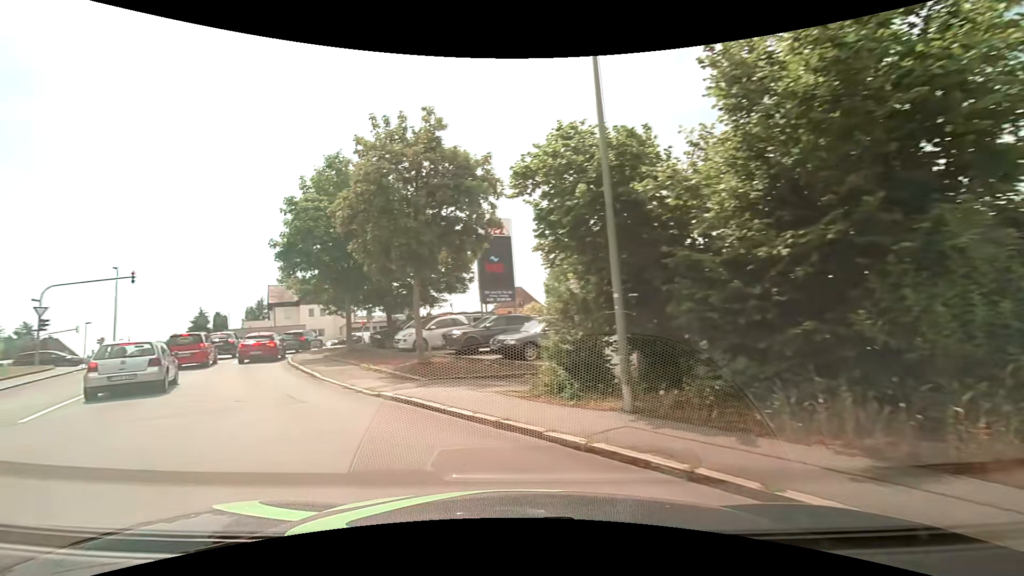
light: Day
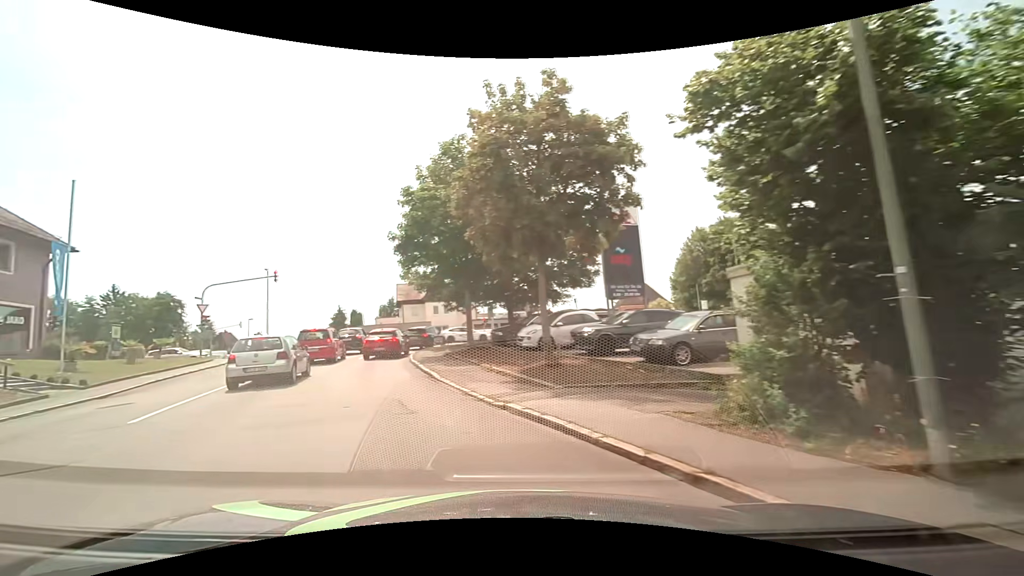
(-0.4, +2.7) m; -15°
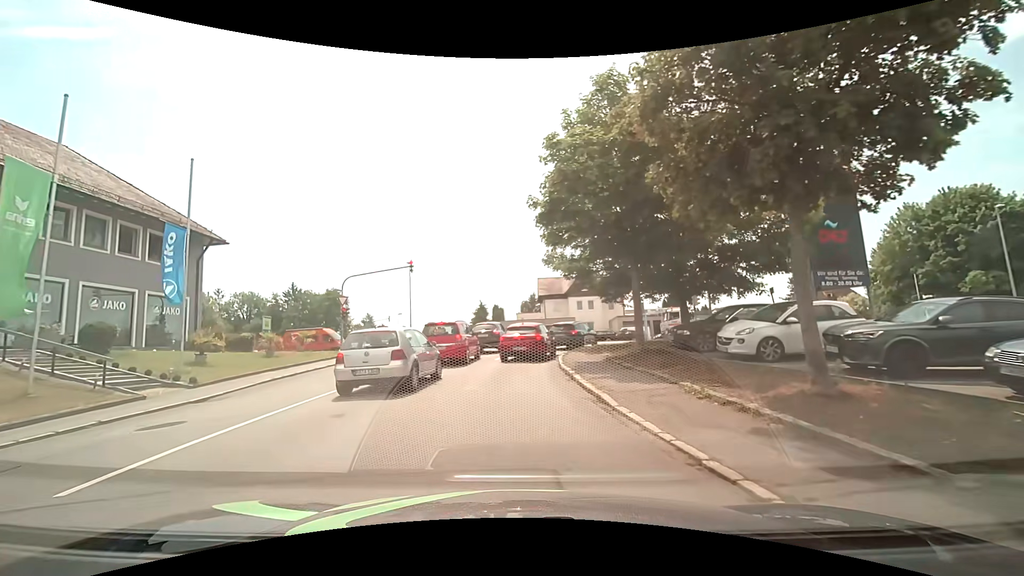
(-0.9, +5.8) m; -15°
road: residential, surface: asphalt
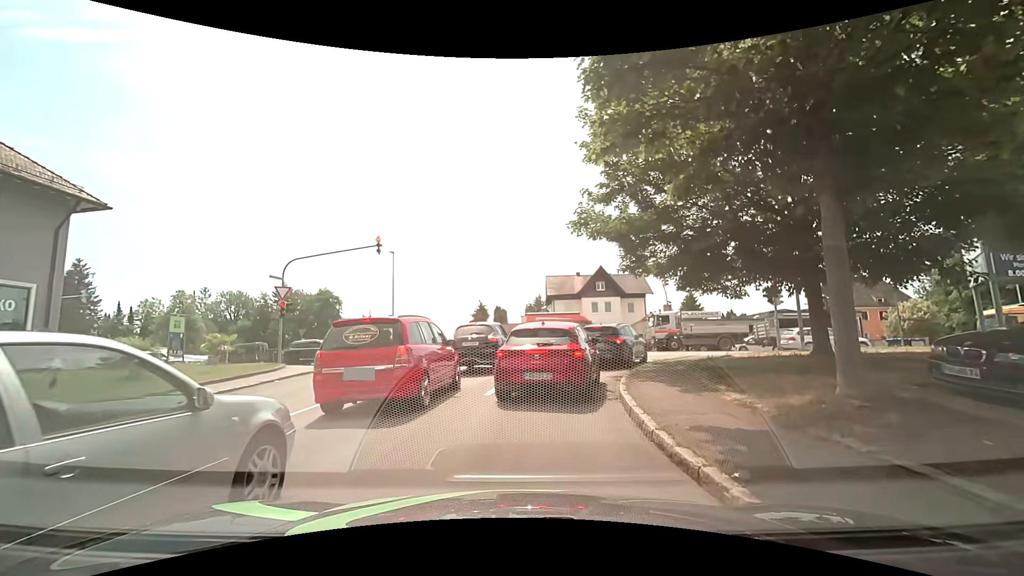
(-0.3, +9.7) m; -2°
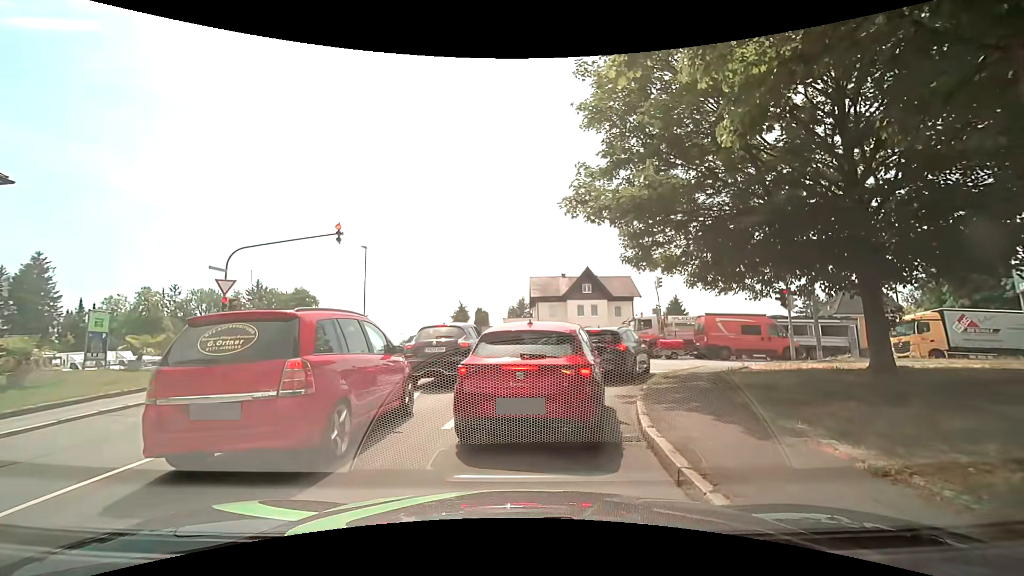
(+0.1, +3.0) m; +2°
